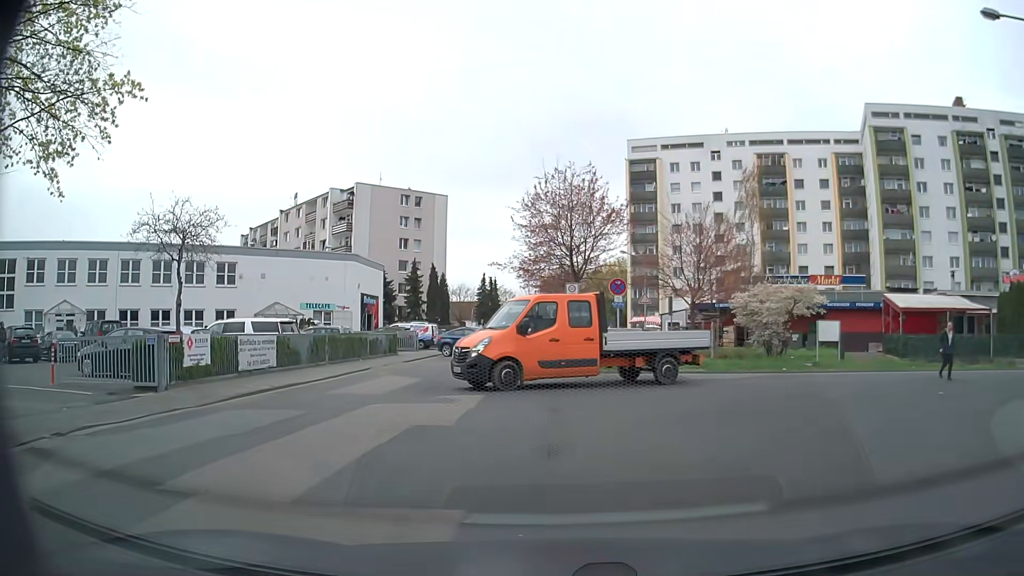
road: unclassified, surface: asphalt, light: Day
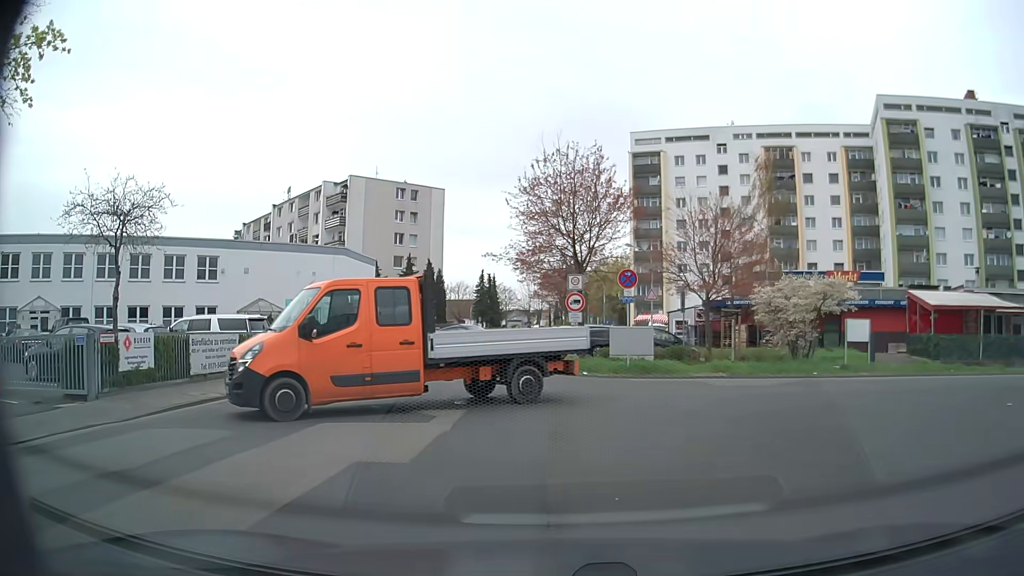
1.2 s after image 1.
(+0.1, +2.9) m; +2°
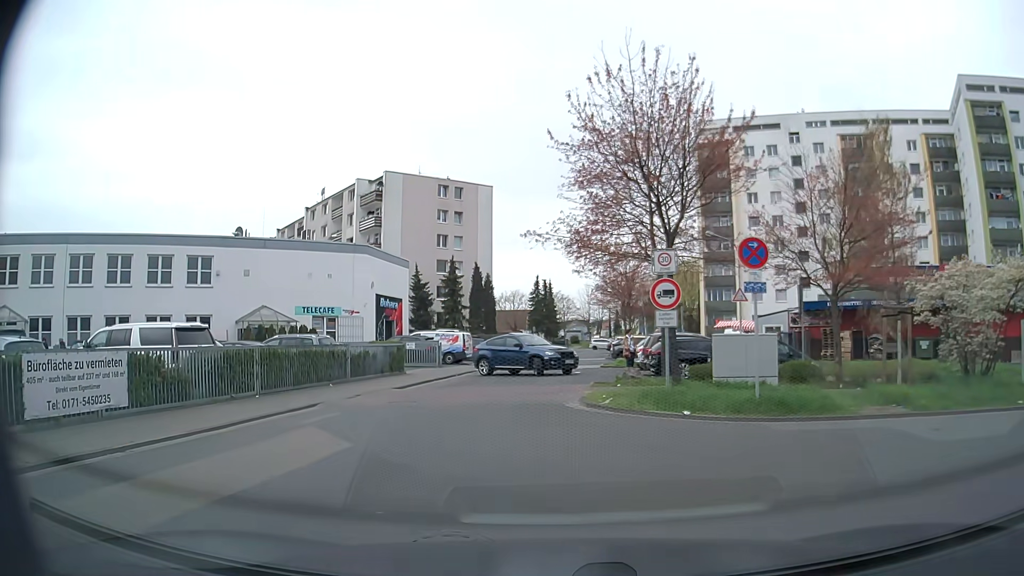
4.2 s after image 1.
(-0.2, +8.4) m; -5°
